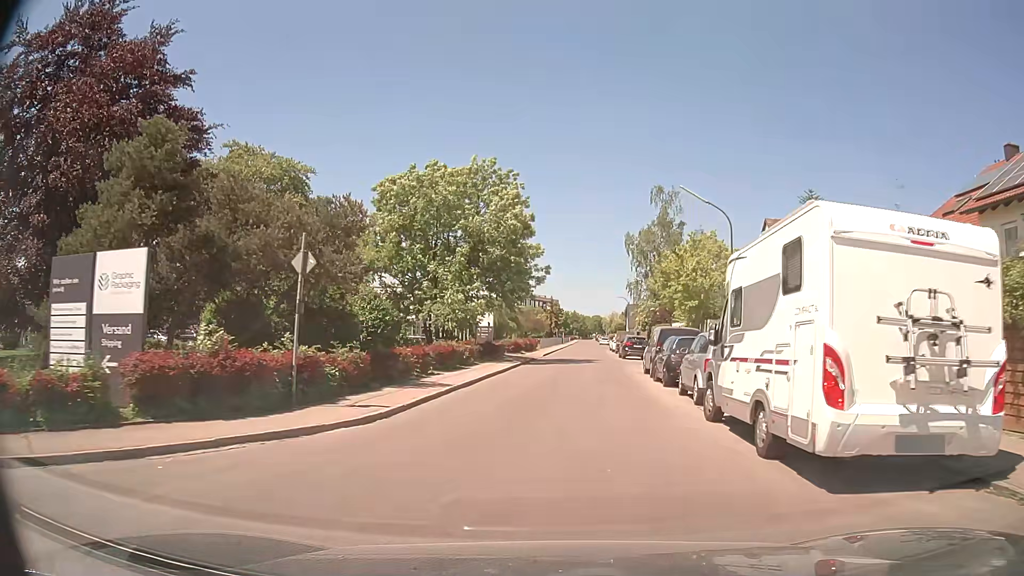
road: unclassified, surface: asphalt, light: Day
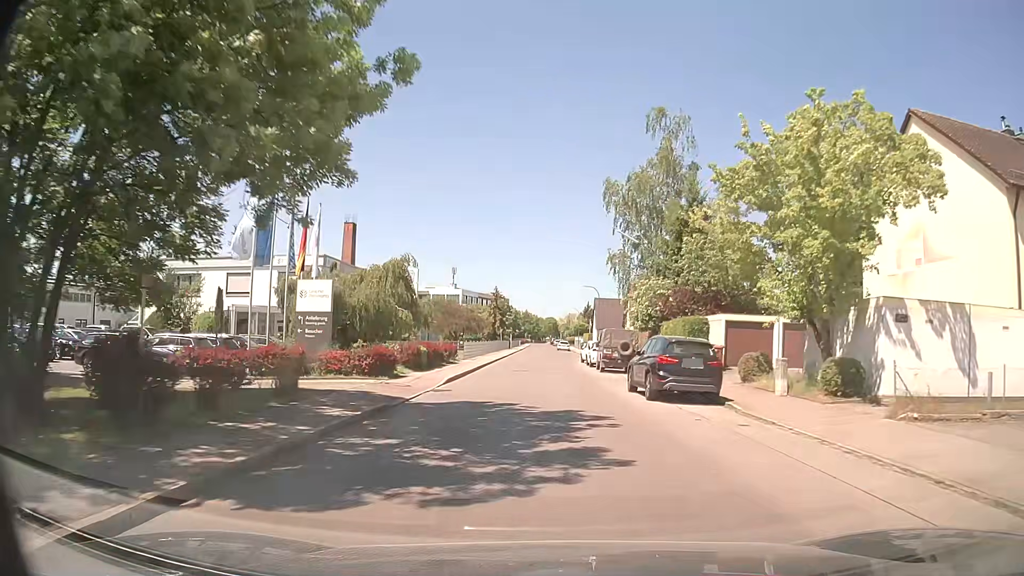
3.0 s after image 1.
(+1.2, +29.2) m; +4°
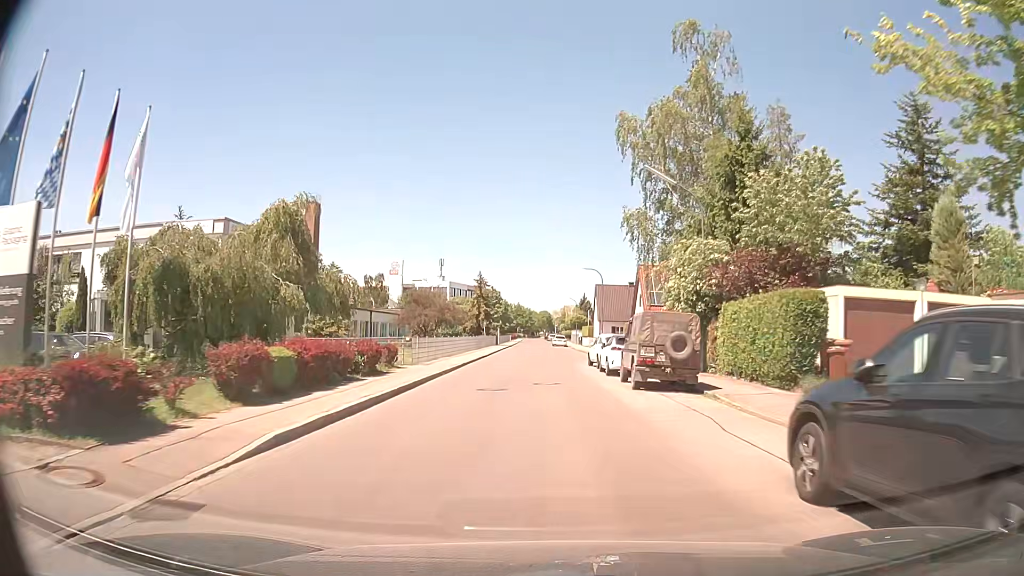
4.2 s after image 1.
(+0.1, +14.0) m; 0°
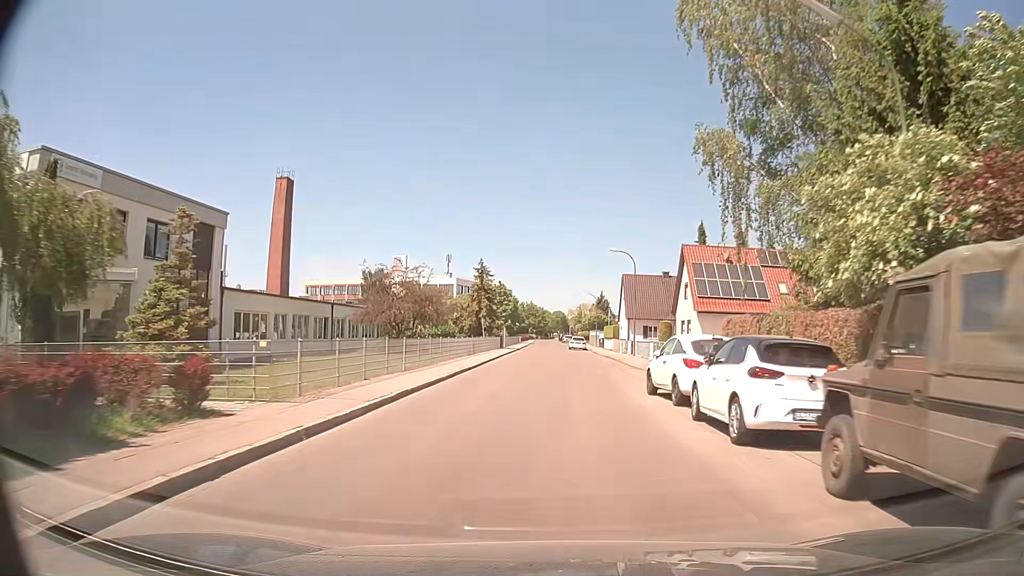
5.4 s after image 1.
(-0.1, +14.8) m; -1°
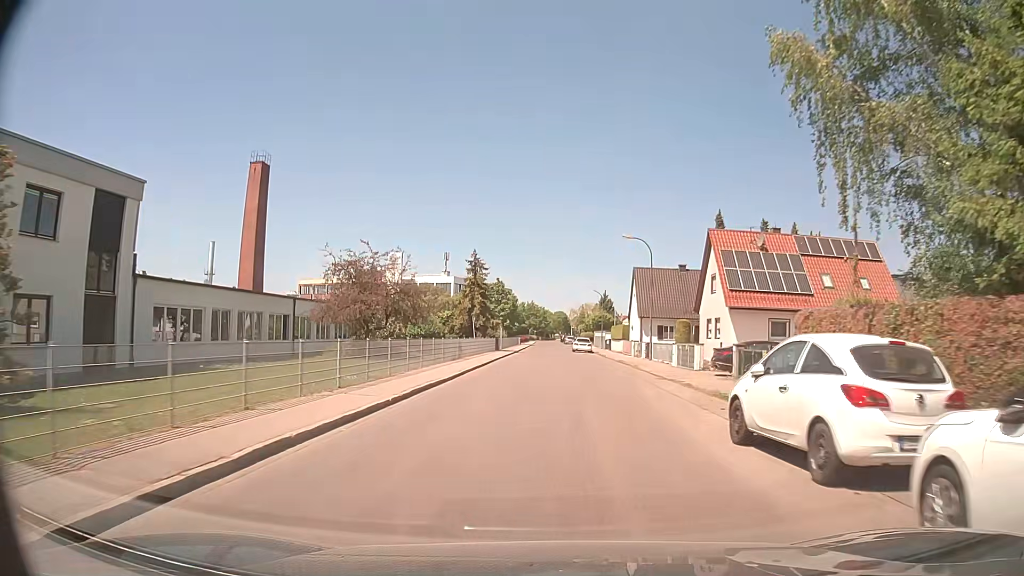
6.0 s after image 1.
(0.0, +7.5) m; 0°
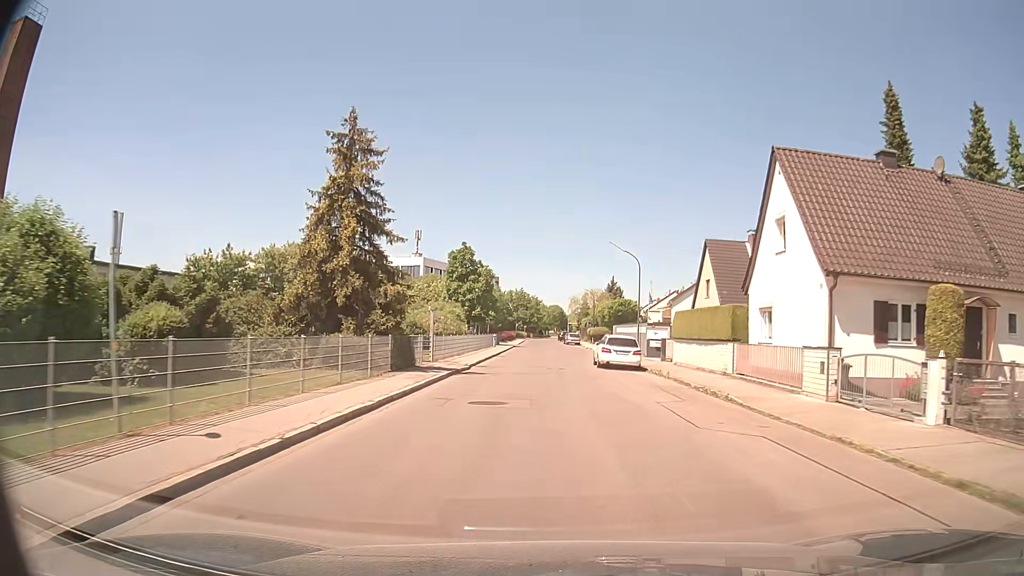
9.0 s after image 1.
(+0.1, +37.5) m; 0°
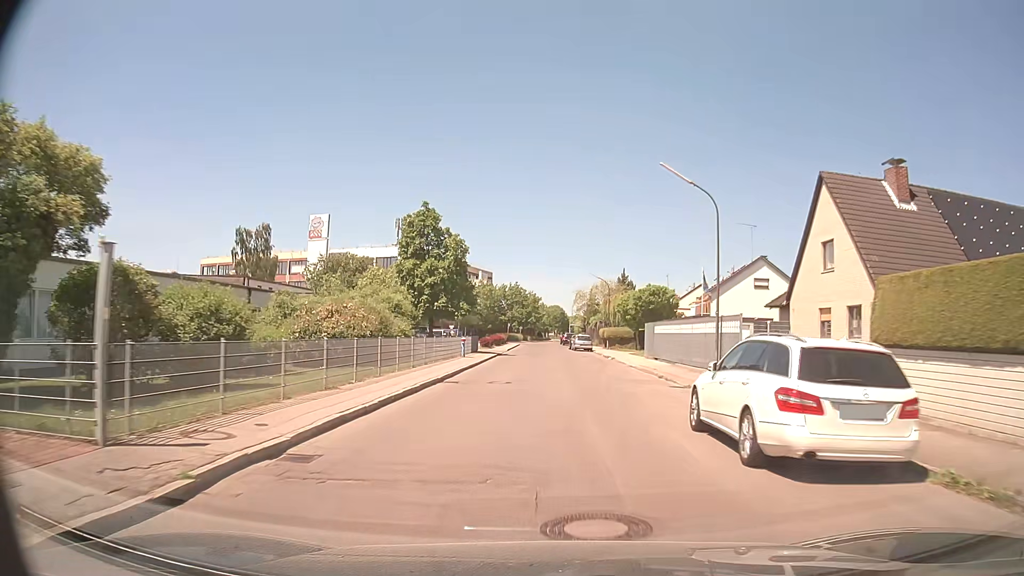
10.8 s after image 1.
(0.0, +22.0) m; 0°
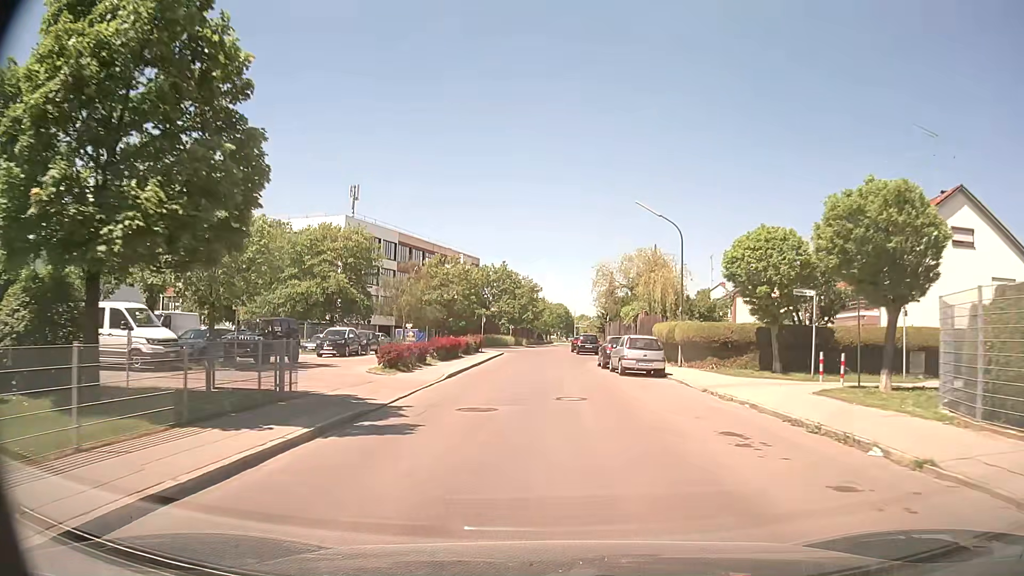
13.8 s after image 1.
(-0.2, +36.1) m; -1°
(0, +10) (0, +20) (0, +30) (0, +40) (+1, +50) (+1, +60) (+1, +70) (+2, +80) (+3, +90) (+3, +100) m
